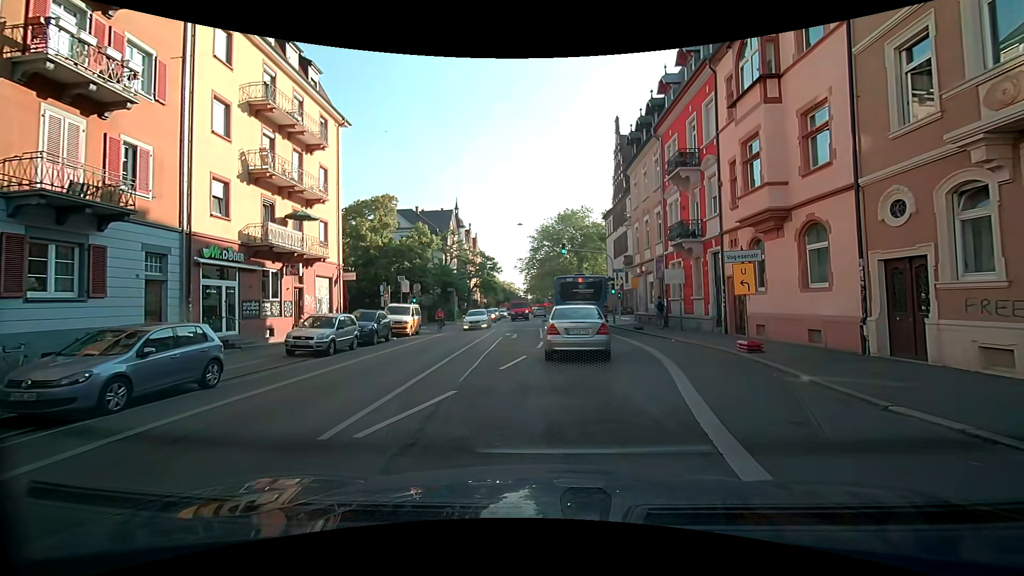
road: secondary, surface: asphalt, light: Day
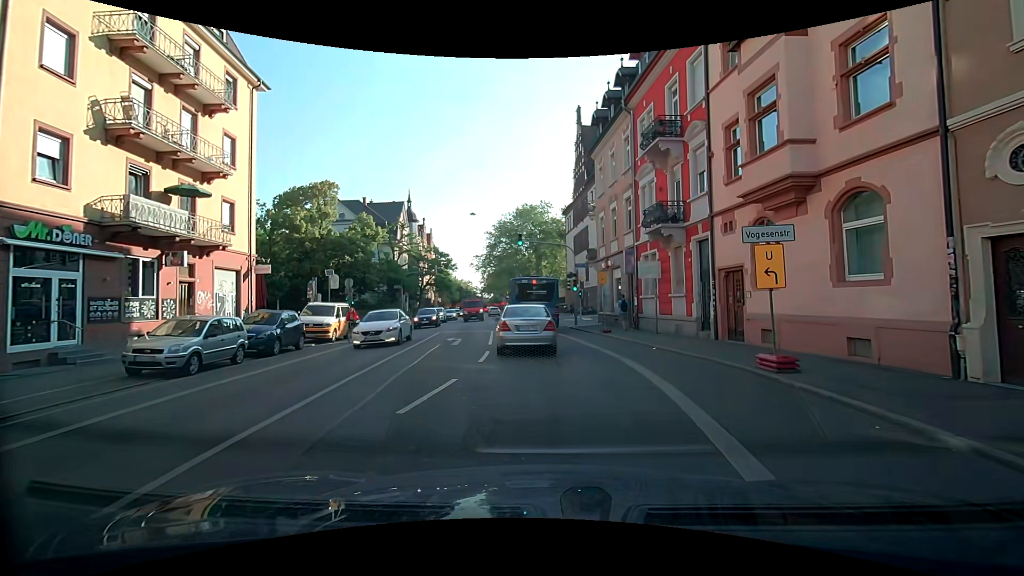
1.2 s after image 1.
(+0.1, +4.9) m; +4°
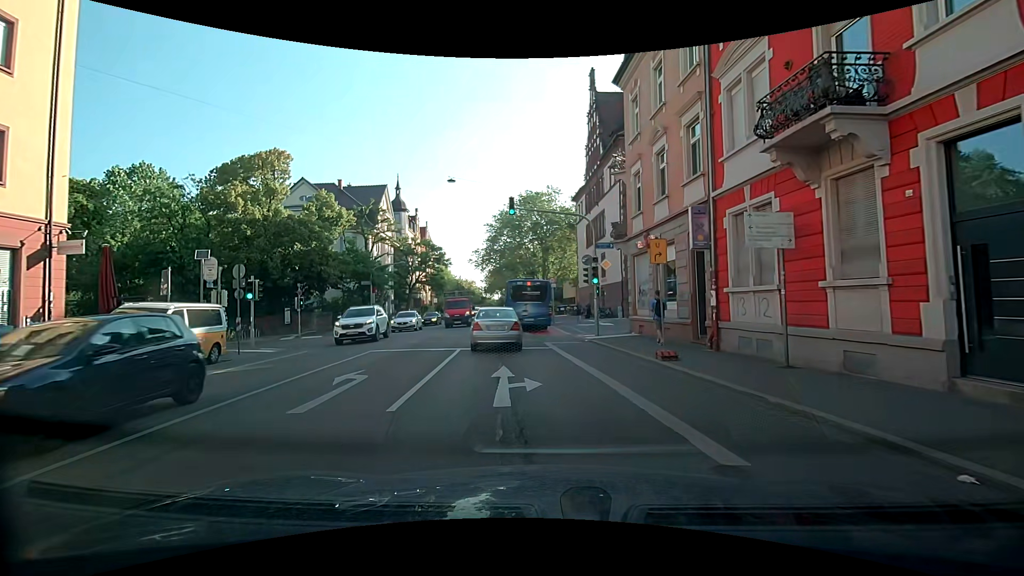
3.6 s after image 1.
(+0.1, +11.8) m; -2°
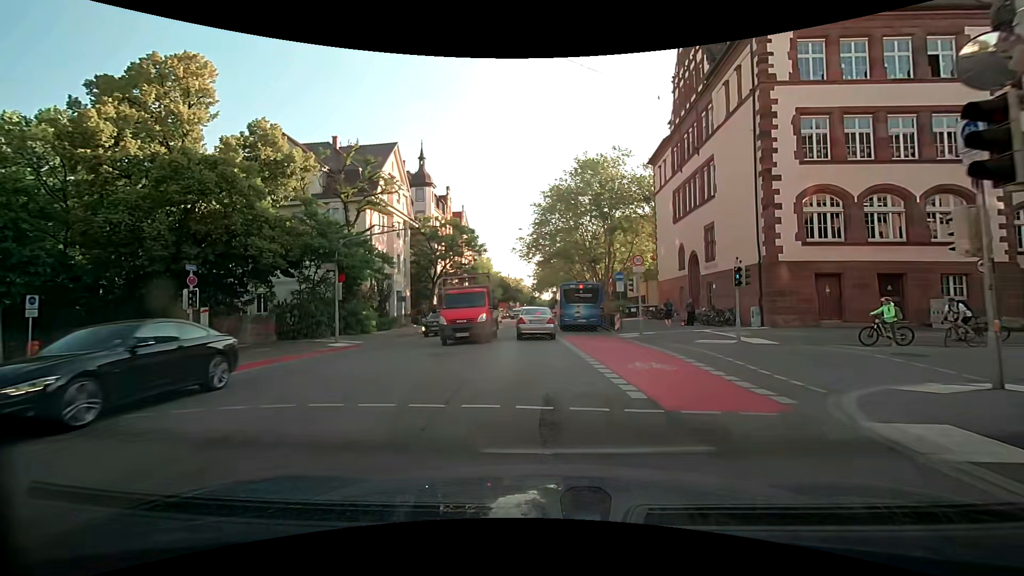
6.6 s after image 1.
(-1.2, +18.4) m; -5°
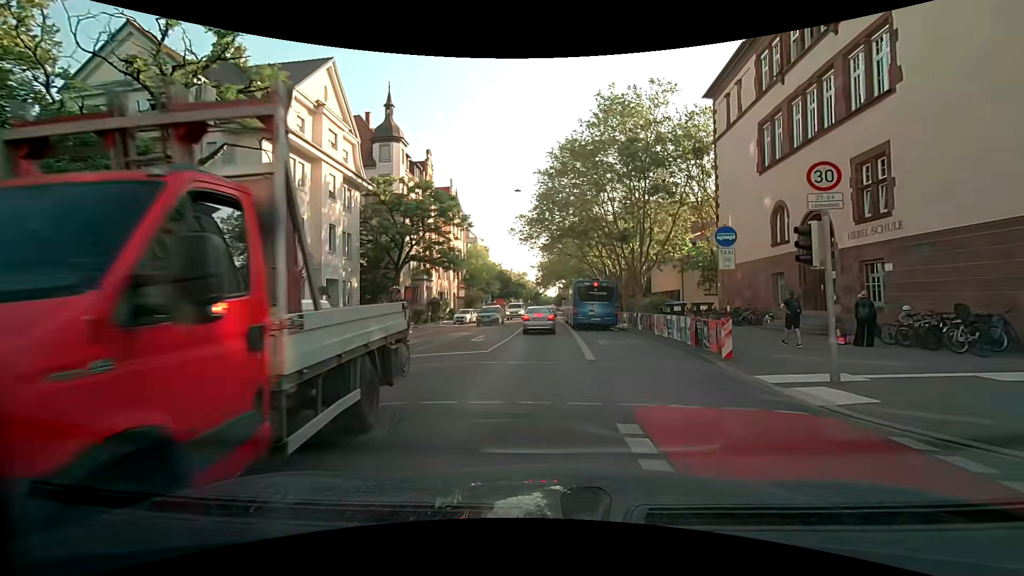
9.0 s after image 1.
(-0.2, +16.8) m; -1°
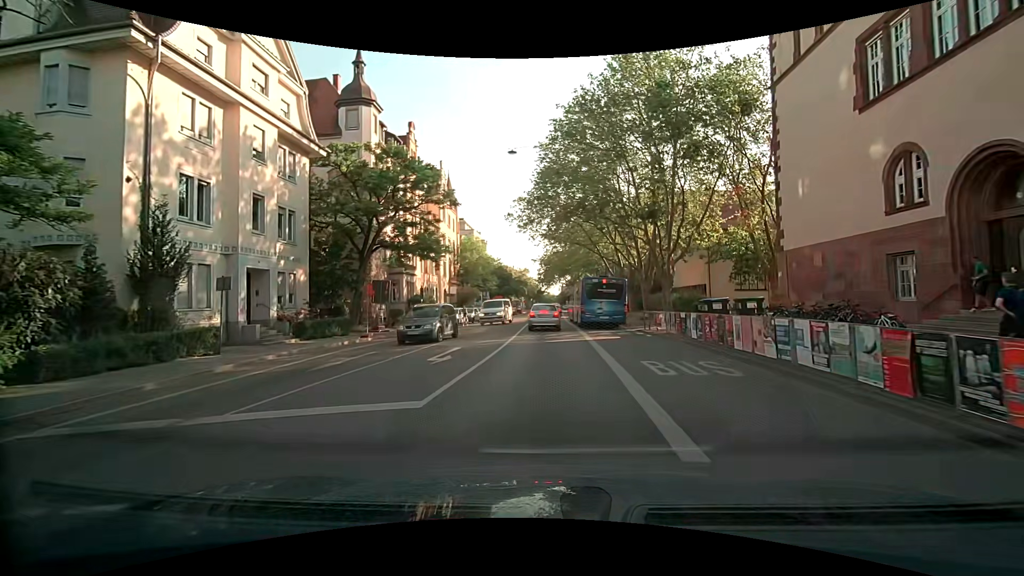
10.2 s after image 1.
(0.0, +8.8) m; 0°
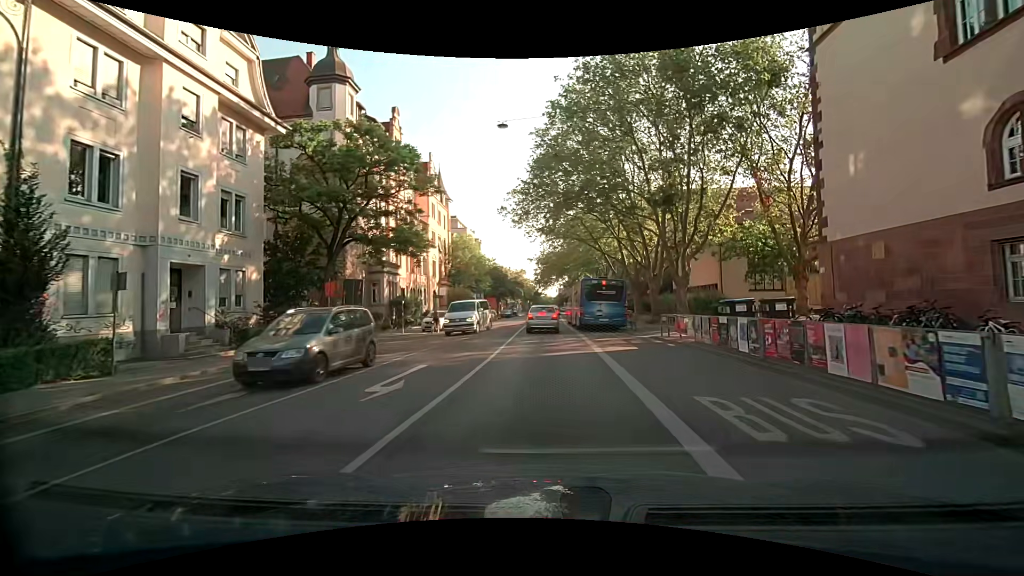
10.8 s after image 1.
(0.0, +4.5) m; 0°
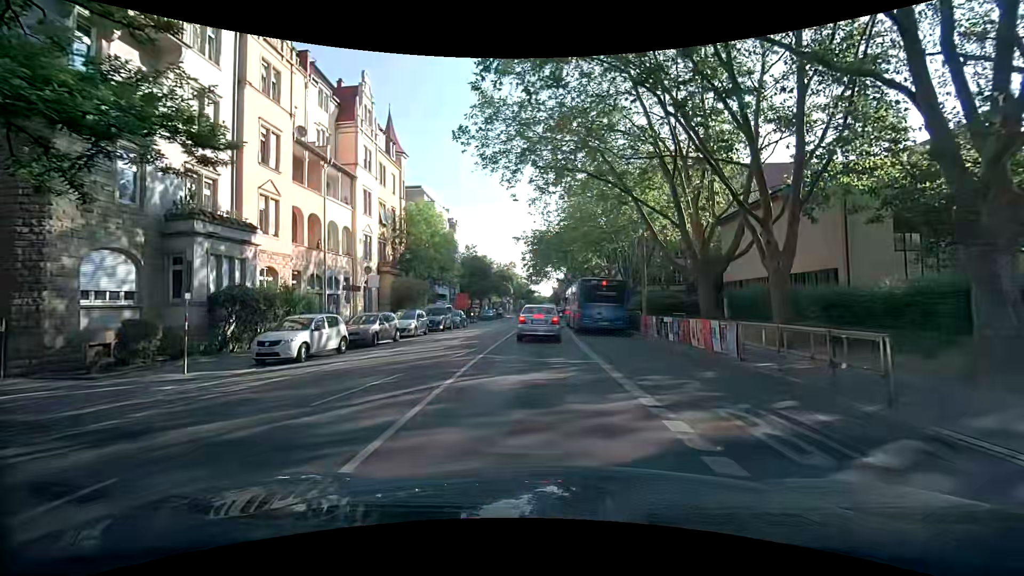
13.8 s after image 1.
(+0.2, +20.7) m; +1°
